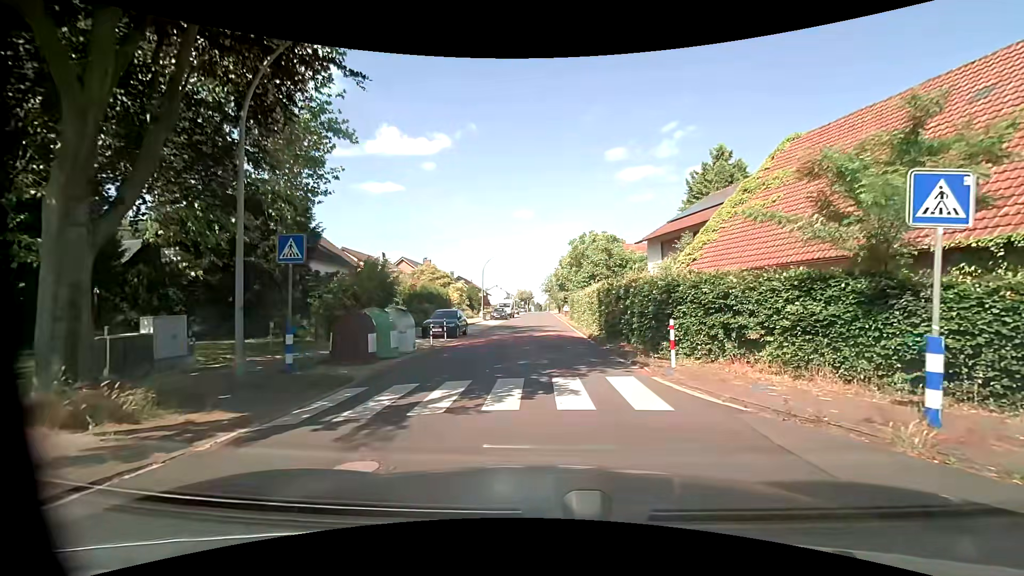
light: Day
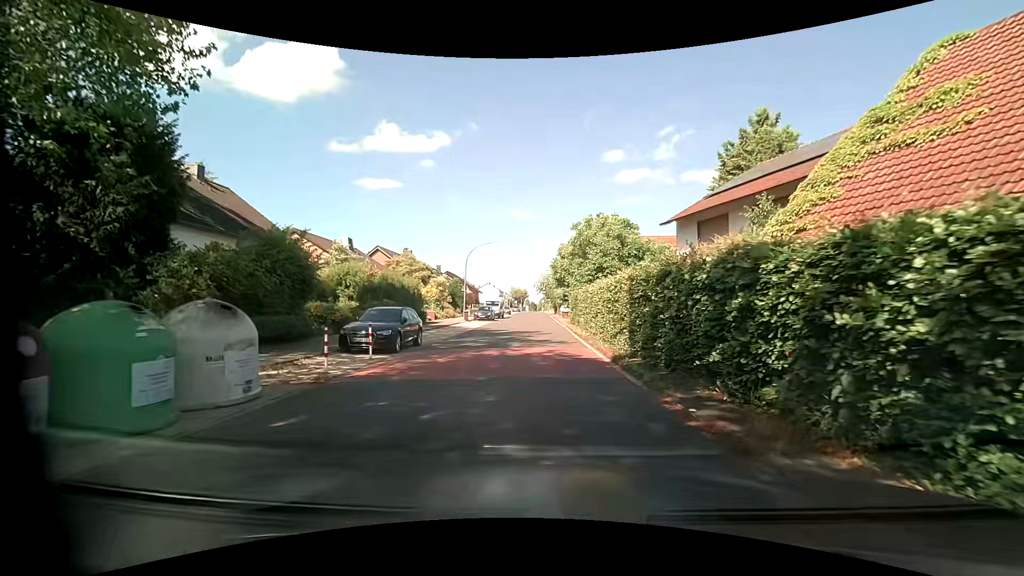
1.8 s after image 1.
(0.0, +9.7) m; -1°
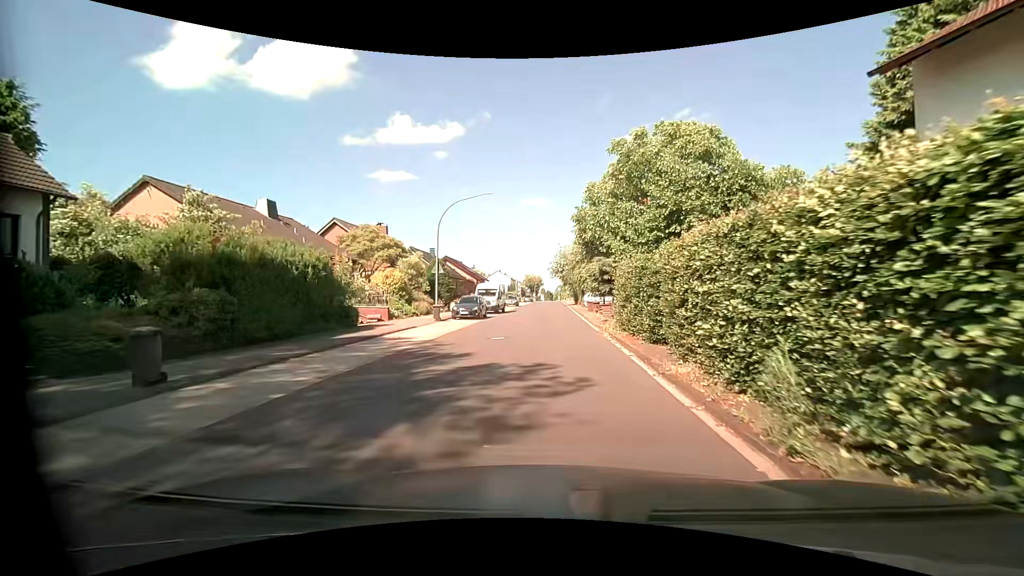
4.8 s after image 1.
(+0.3, +17.7) m; +1°
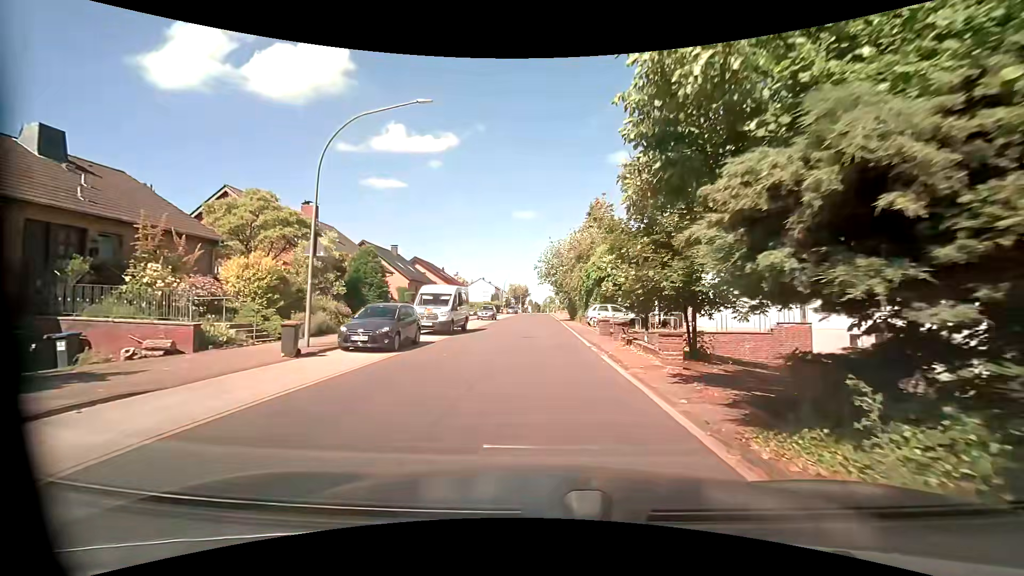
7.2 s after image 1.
(-0.4, +15.7) m; -1°
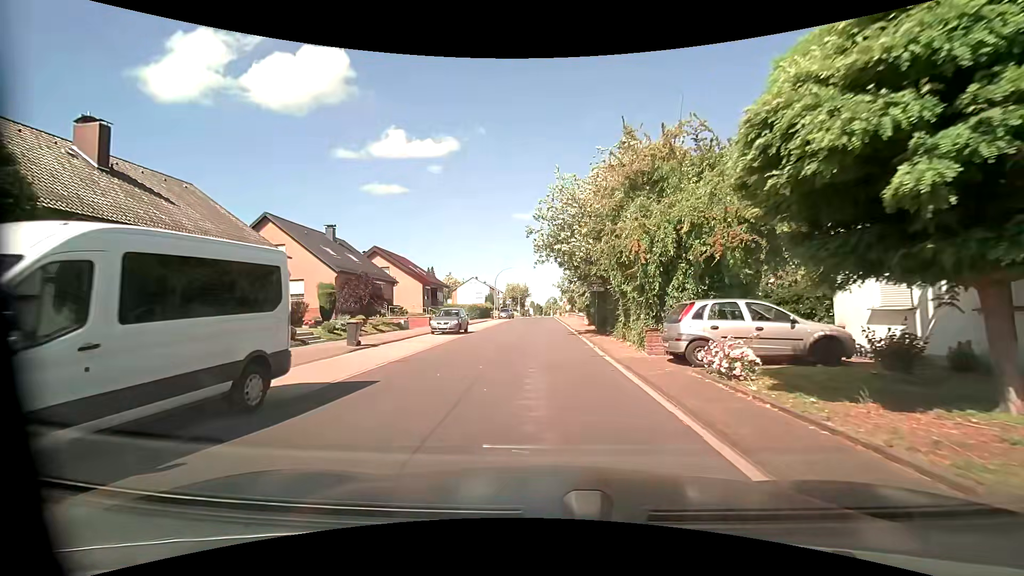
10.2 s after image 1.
(+0.1, +20.8) m; 0°
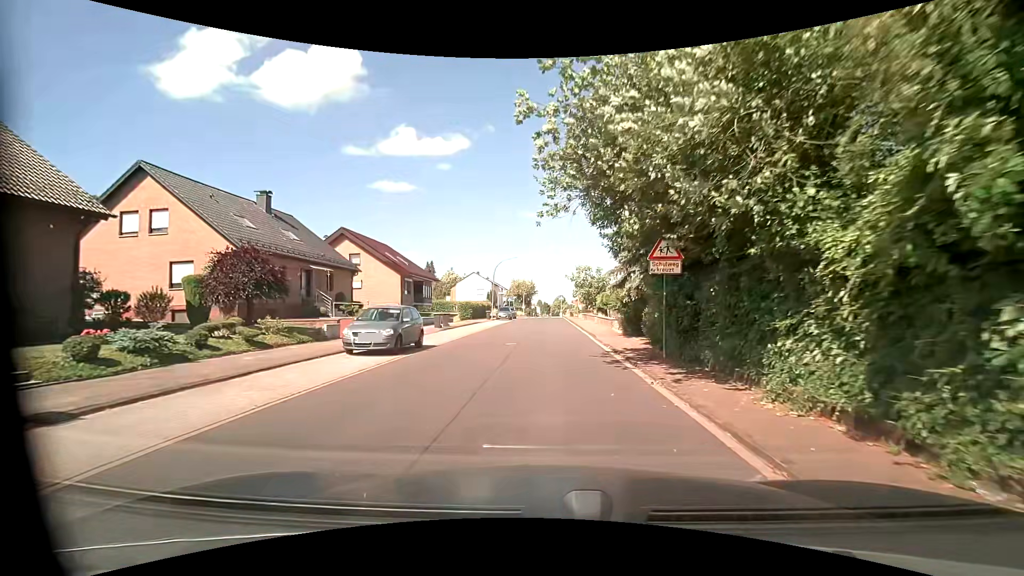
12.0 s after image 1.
(-0.1, +12.8) m; 0°
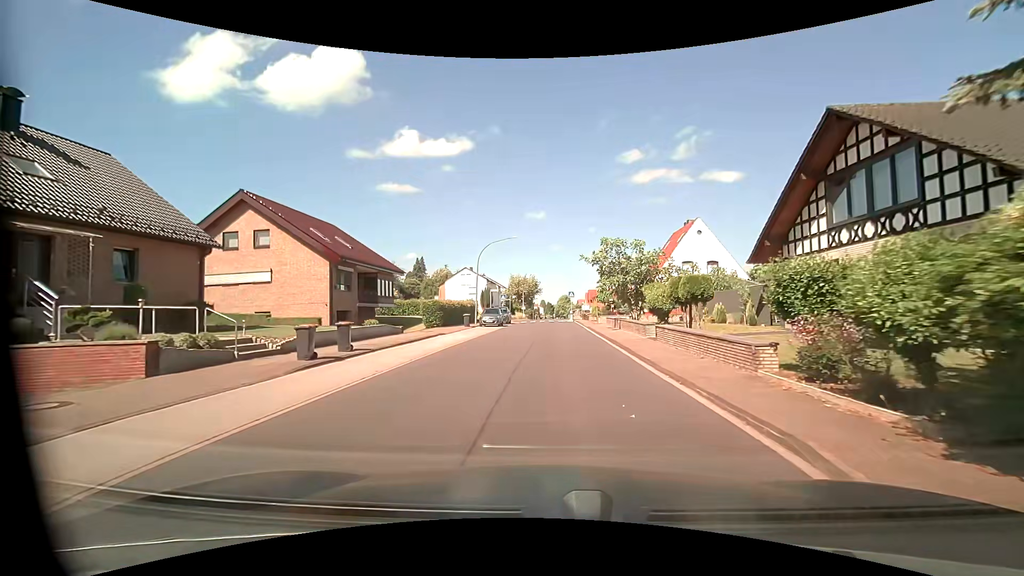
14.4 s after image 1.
(-0.3, +17.6) m; 0°
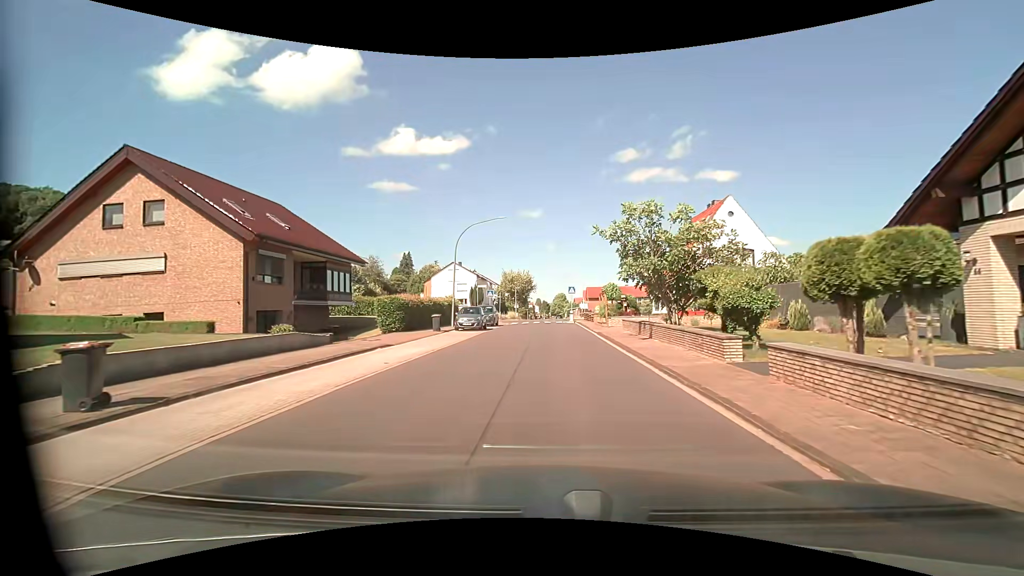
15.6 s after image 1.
(-0.1, +9.0) m; 0°
(0, +10) (0, +20) (0, +30) (-1, +40) (-1, +50) (+5, +57) (+15, +60) (+25, +62) (+35, +63) (+44, +65) m
